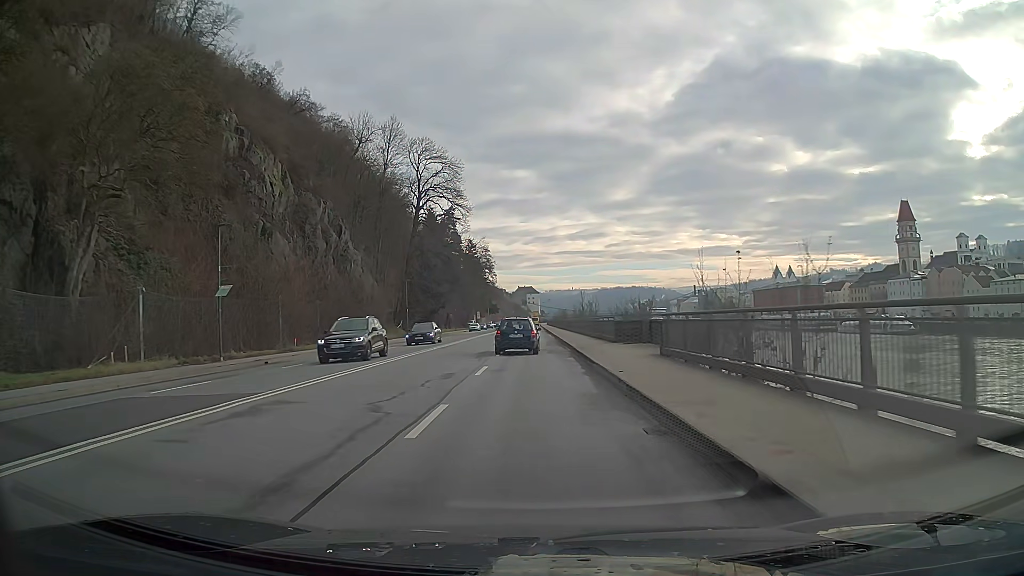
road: primary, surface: asphalt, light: Day
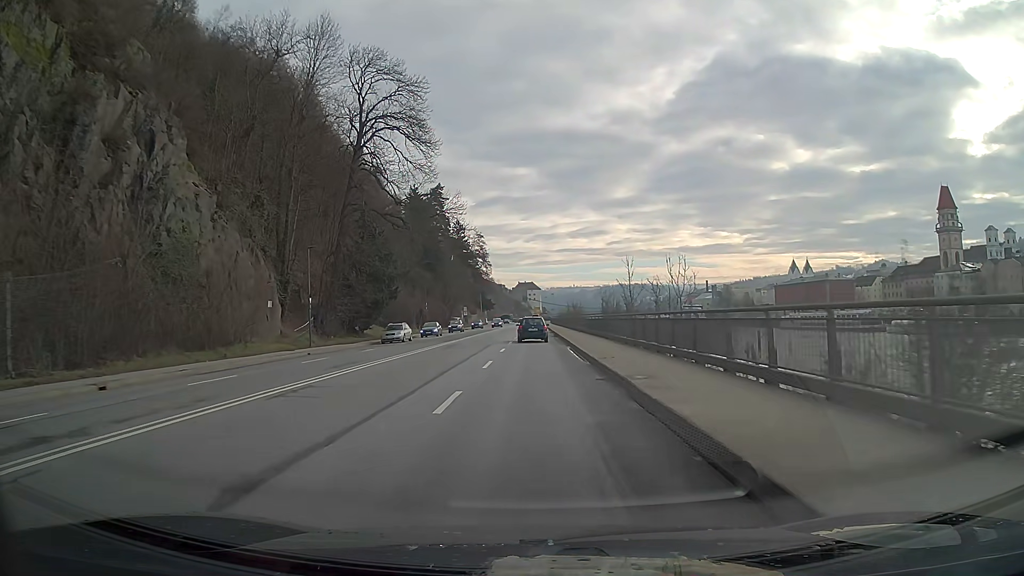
(0.0, +34.2) m; 0°
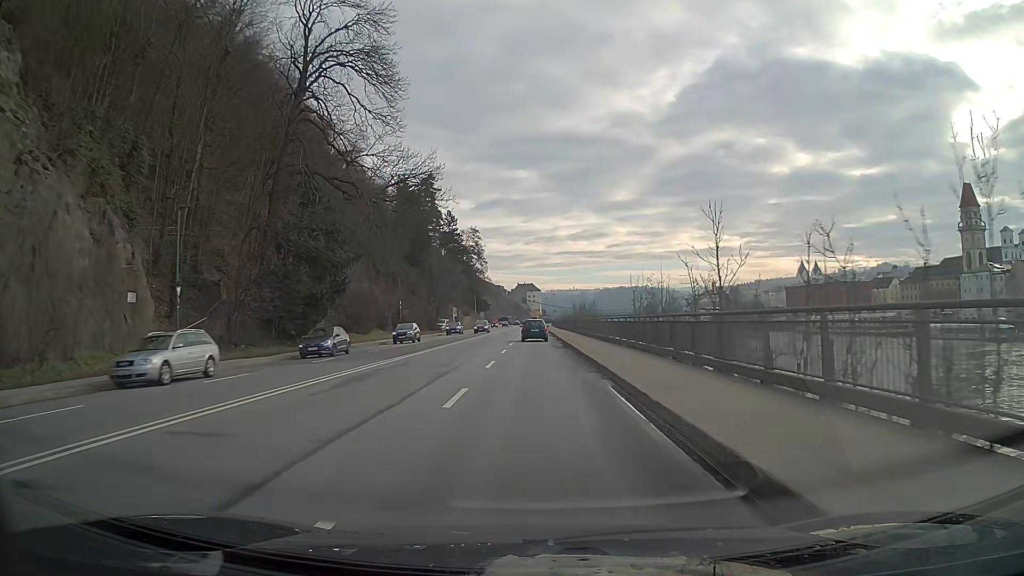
(0.0, +17.2) m; 0°
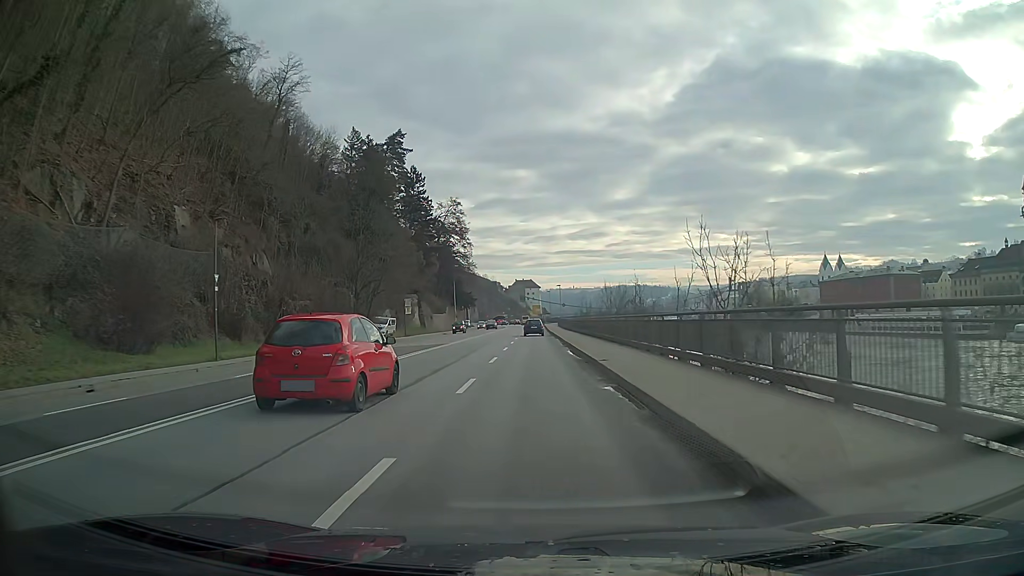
(0.0, +43.0) m; 0°
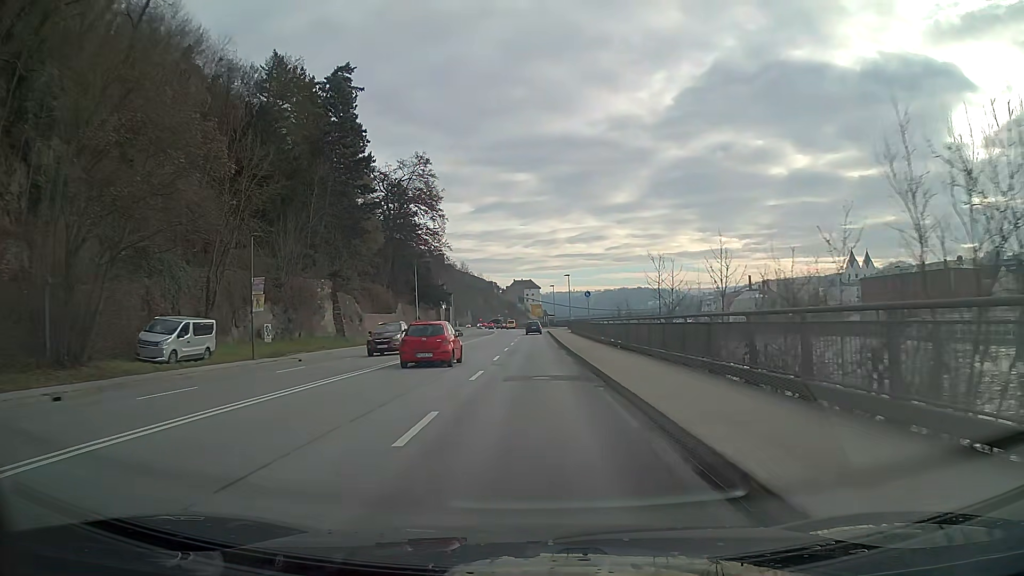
(0.0, +41.4) m; 0°
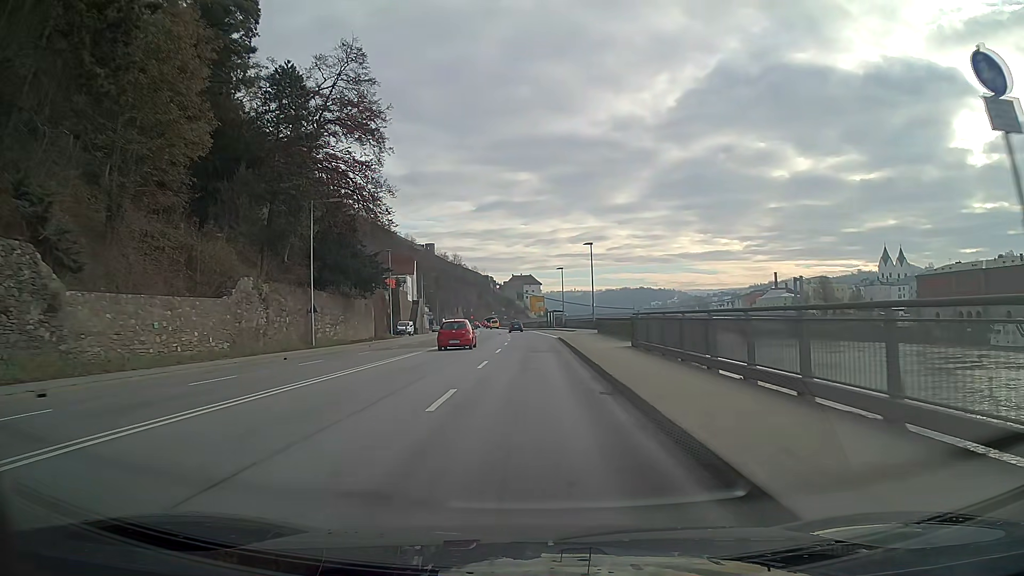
(+0.1, +42.4) m; 0°
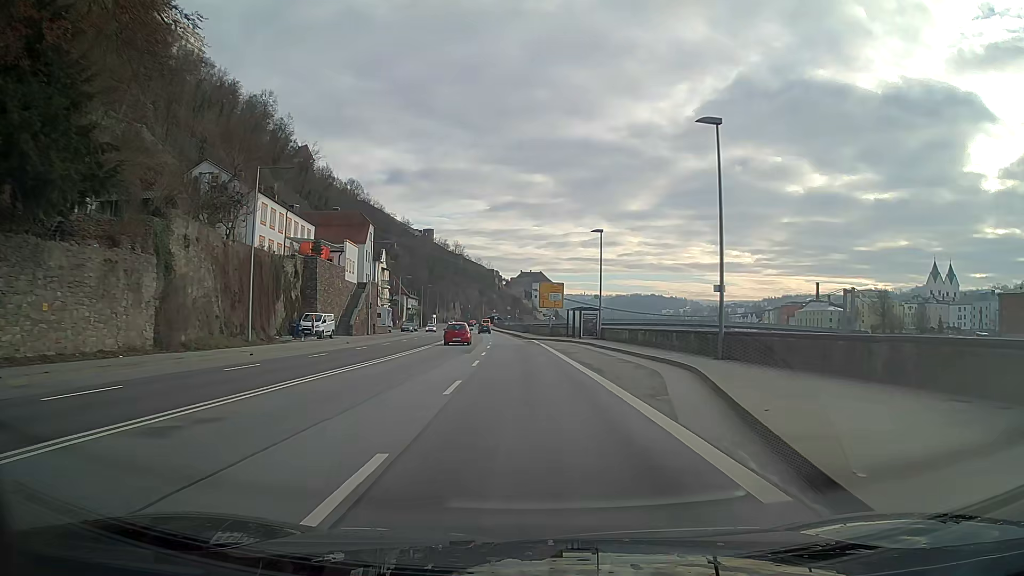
(-0.2, +42.3) m; -1°
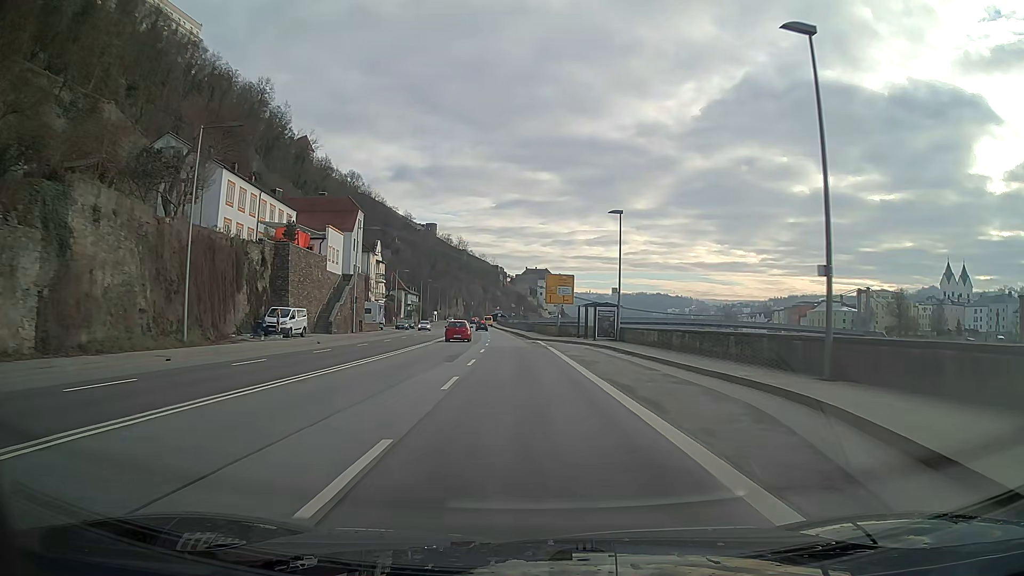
(0.0, +8.2) m; -1°
